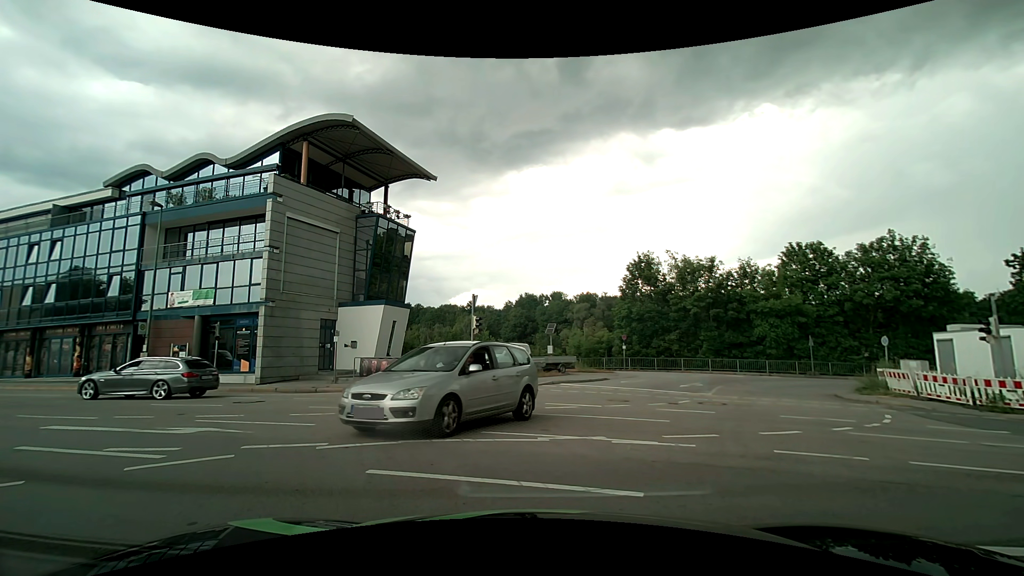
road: tertiary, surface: asphalt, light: Day
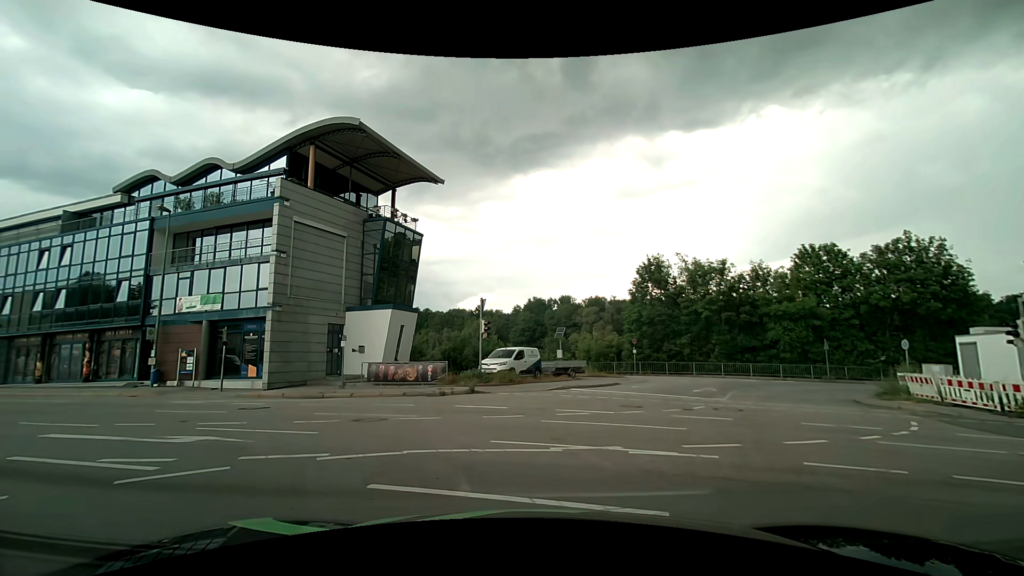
(0.0, +0.4) m; 0°
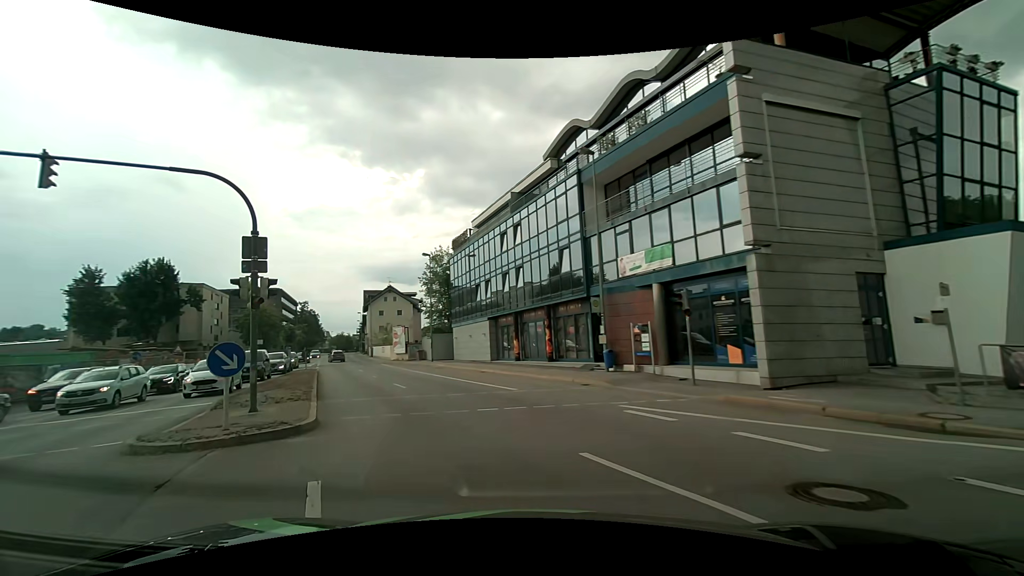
(-5.5, +11.2) m; -48°
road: primary
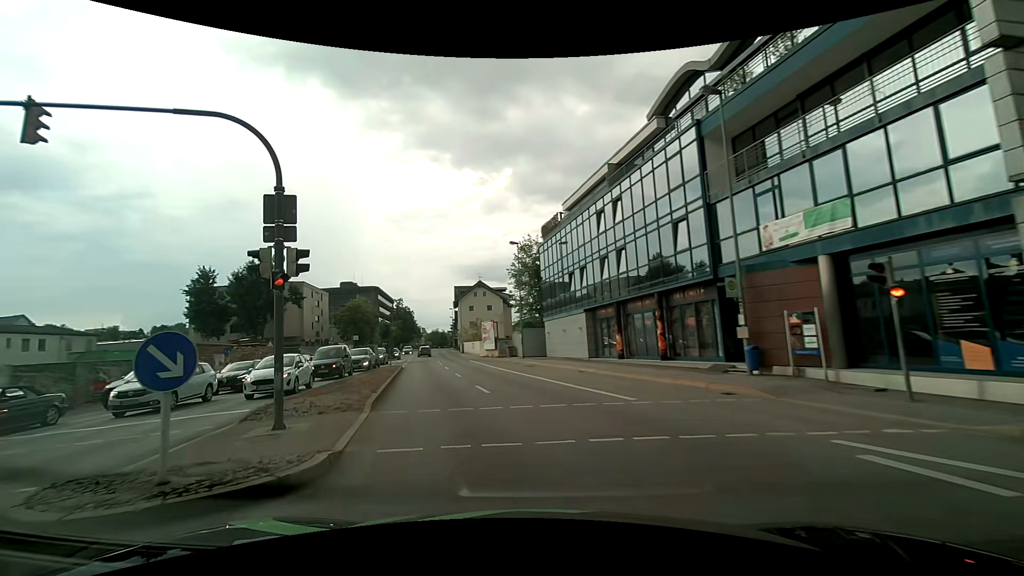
(-0.4, +4.3) m; -10°
(-1, +10) (-4, +20) (-6, +29) (-9, +39) (-11, +49) (-13, +58) (-16, +68) (-18, +78) (-20, +88) (-22, +97) m
